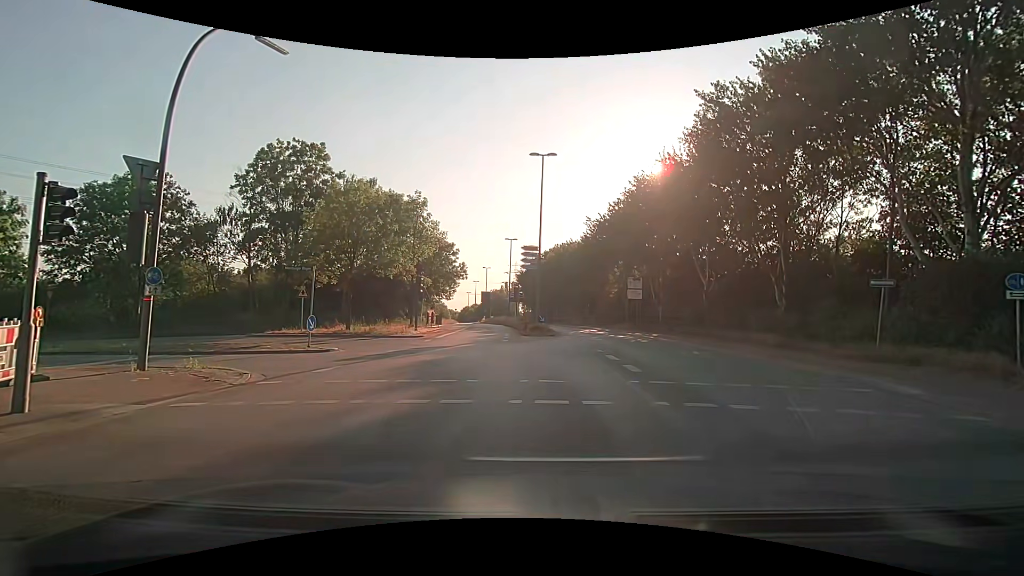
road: secondary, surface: asphalt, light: Day
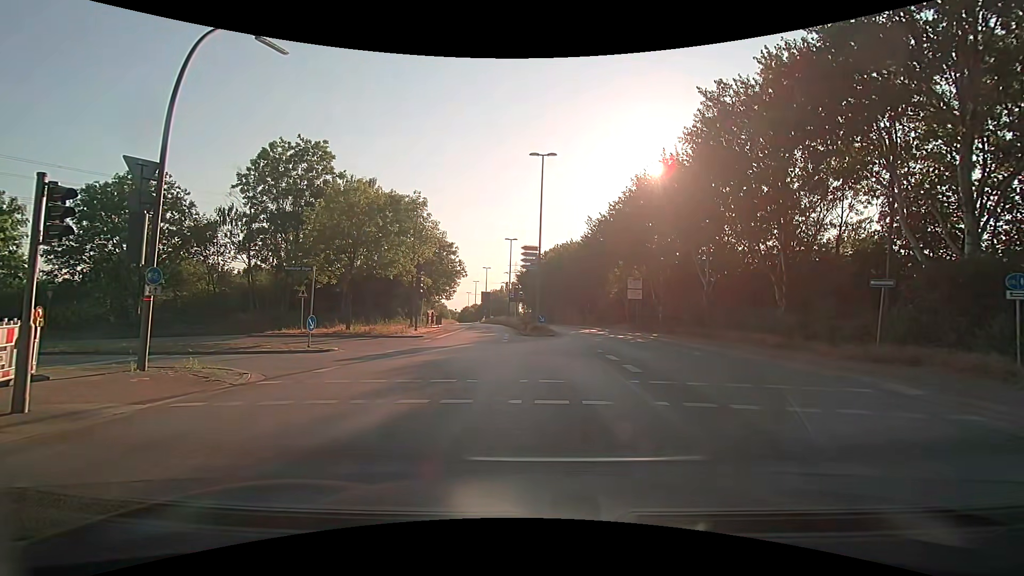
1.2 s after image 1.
(0.0, 0.0) m; 0°
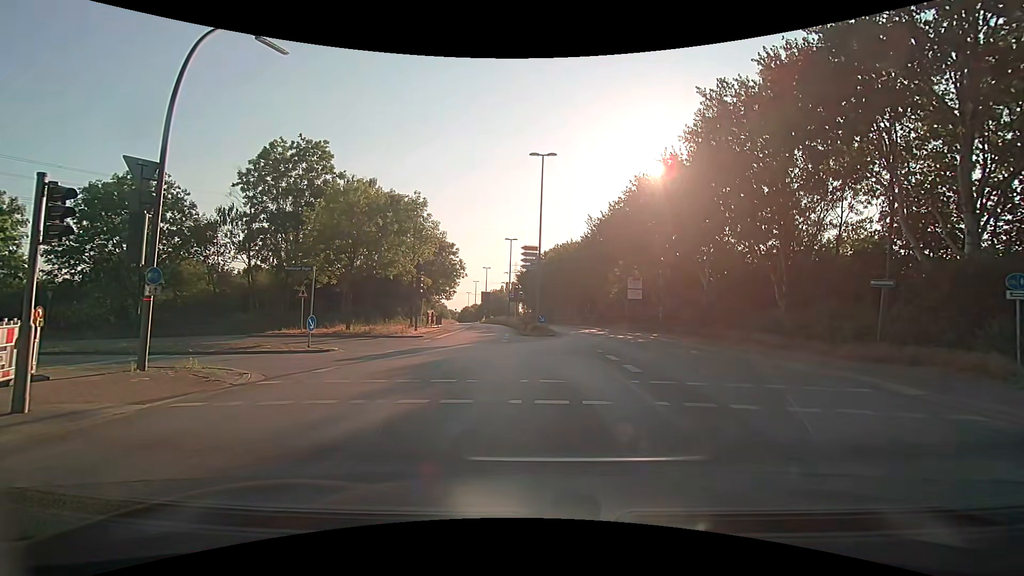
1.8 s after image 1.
(0.0, 0.0) m; 0°
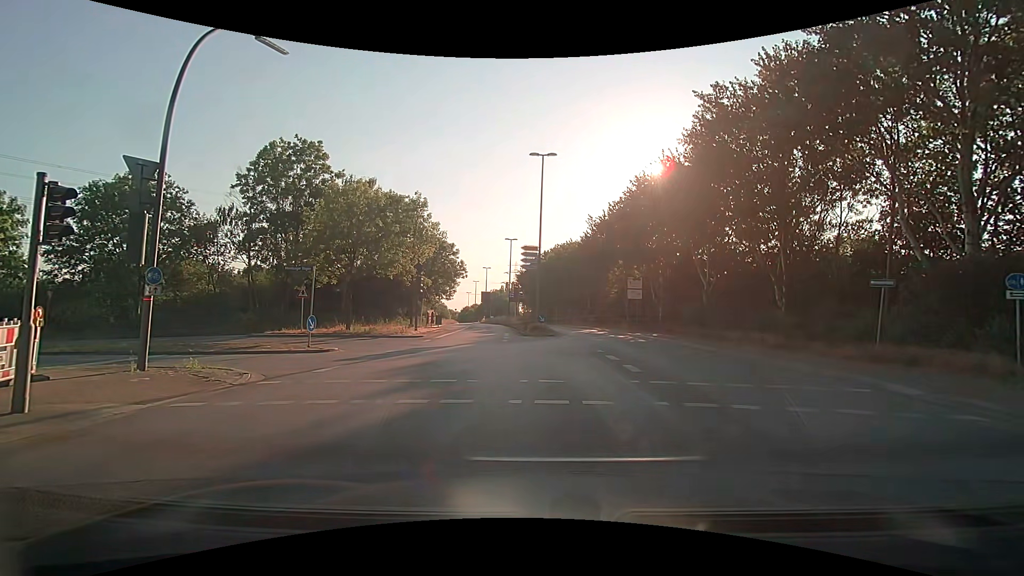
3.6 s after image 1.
(0.0, 0.0) m; 0°
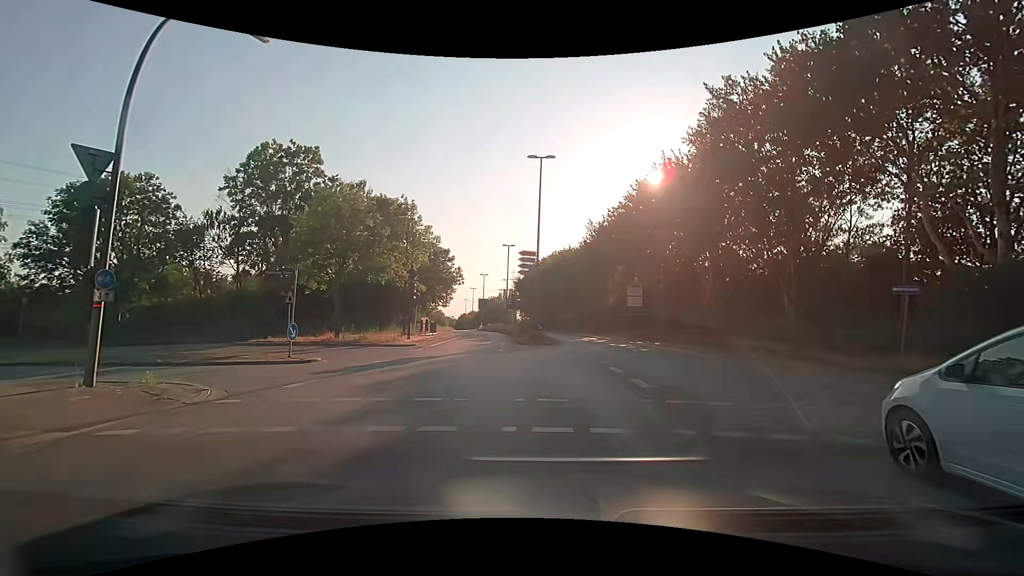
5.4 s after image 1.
(0.0, +1.3) m; +2°
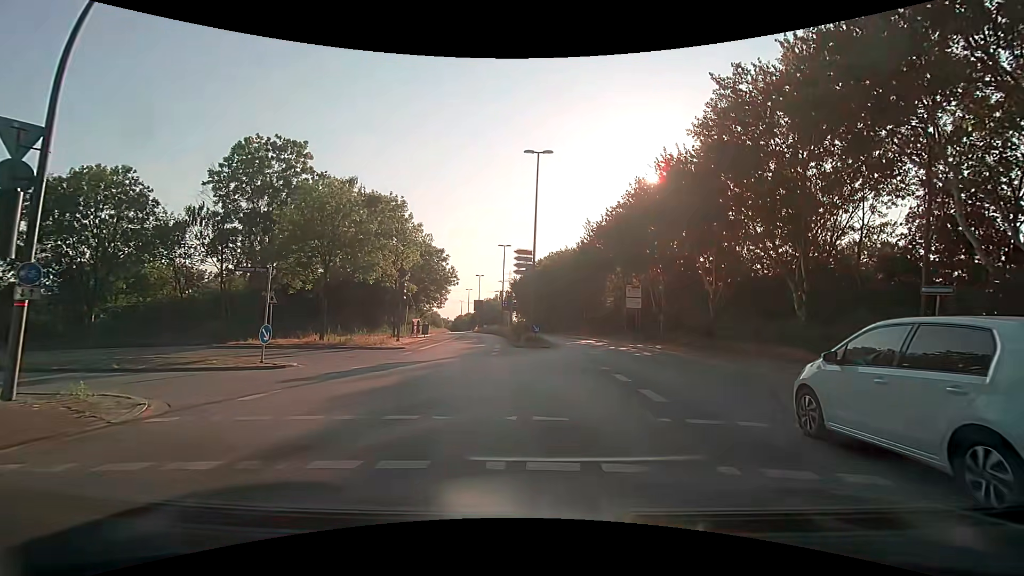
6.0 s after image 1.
(0.0, +1.5) m; -1°
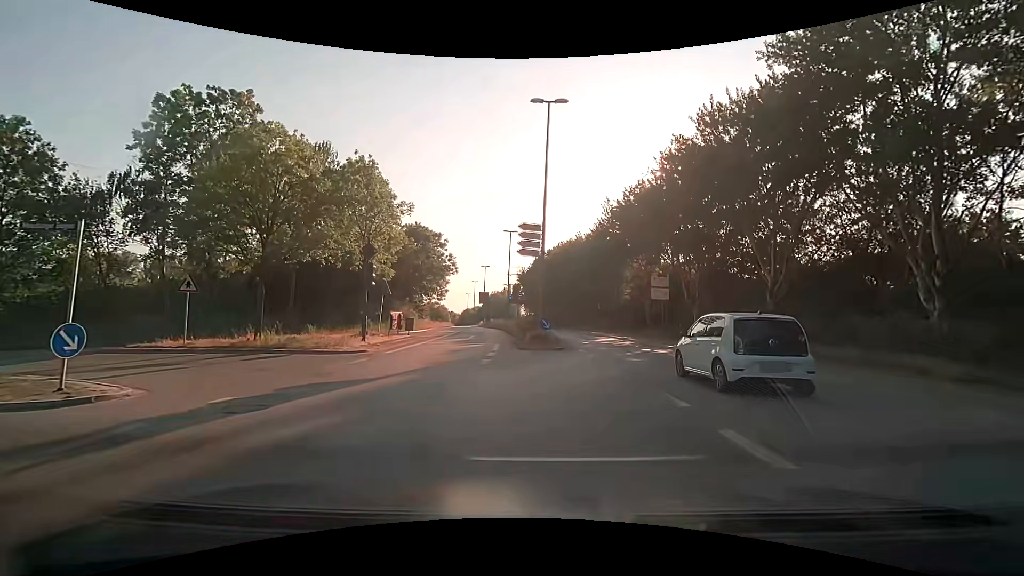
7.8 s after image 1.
(+0.1, +7.1) m; +1°
(-2, +10) (-9, +16) (-19, +15) (-29, +13) (-38, +10) (-48, +8) (-58, +6) (-68, +5) (-78, +3) (-88, +2) m
